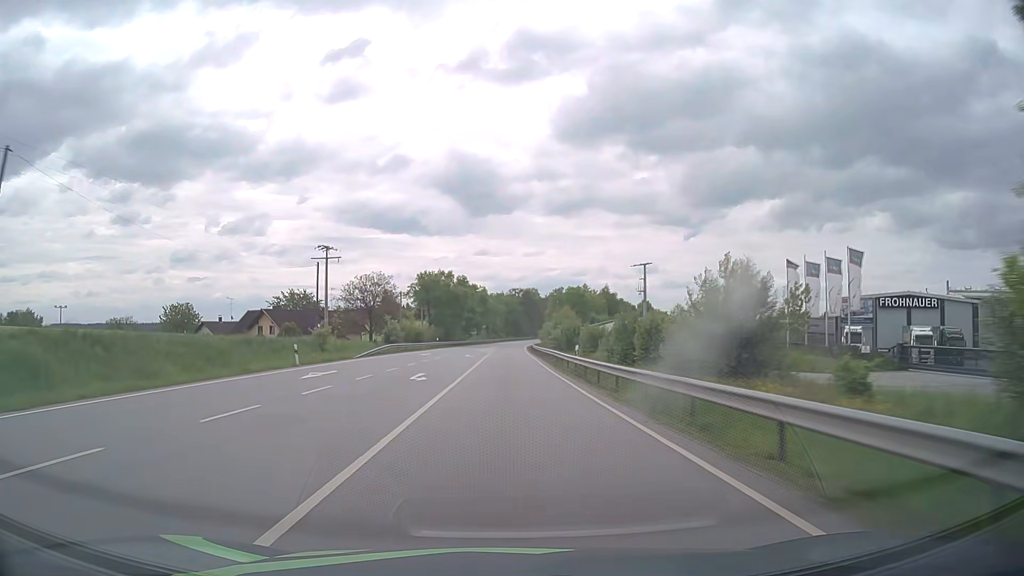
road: primary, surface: asphalt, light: Day
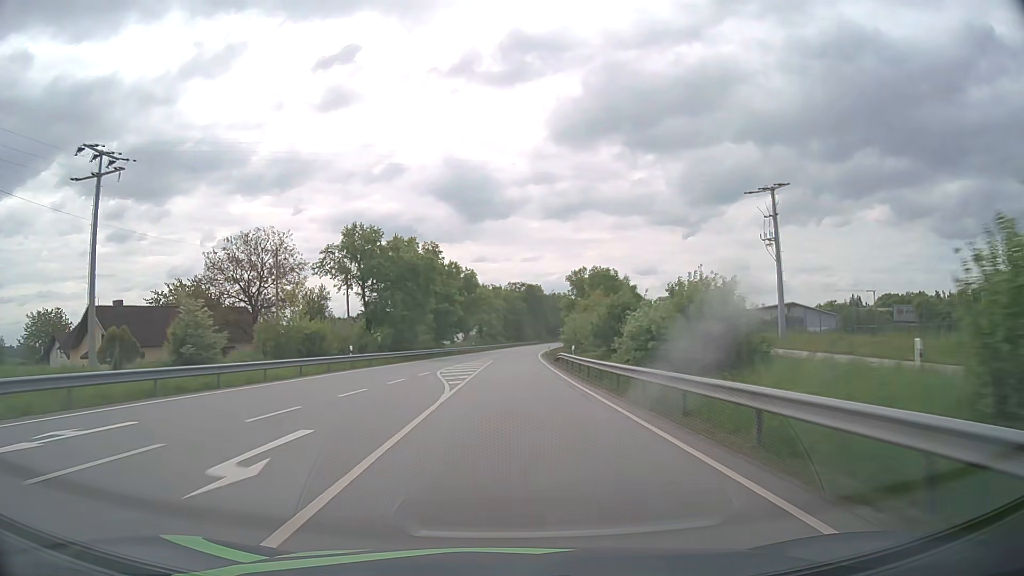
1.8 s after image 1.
(0.0, +47.2) m; 0°
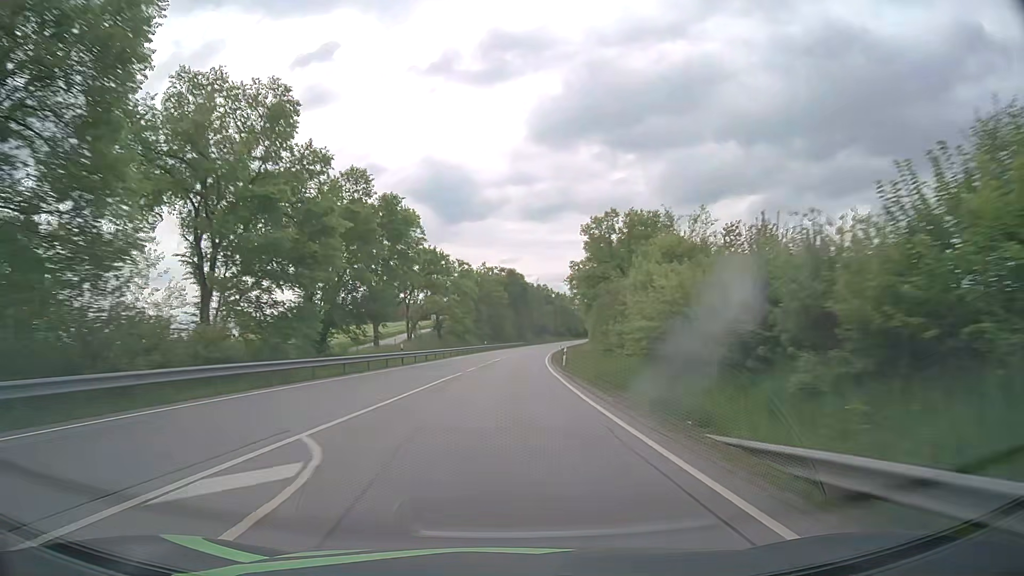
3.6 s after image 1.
(+0.5, +47.5) m; +2°
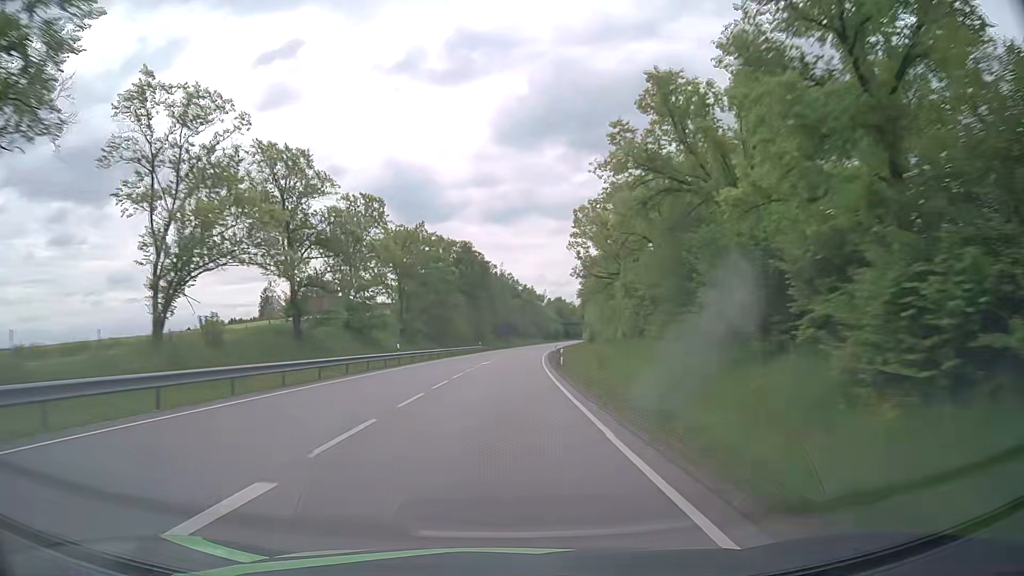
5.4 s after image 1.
(+1.4, +47.9) m; +3°
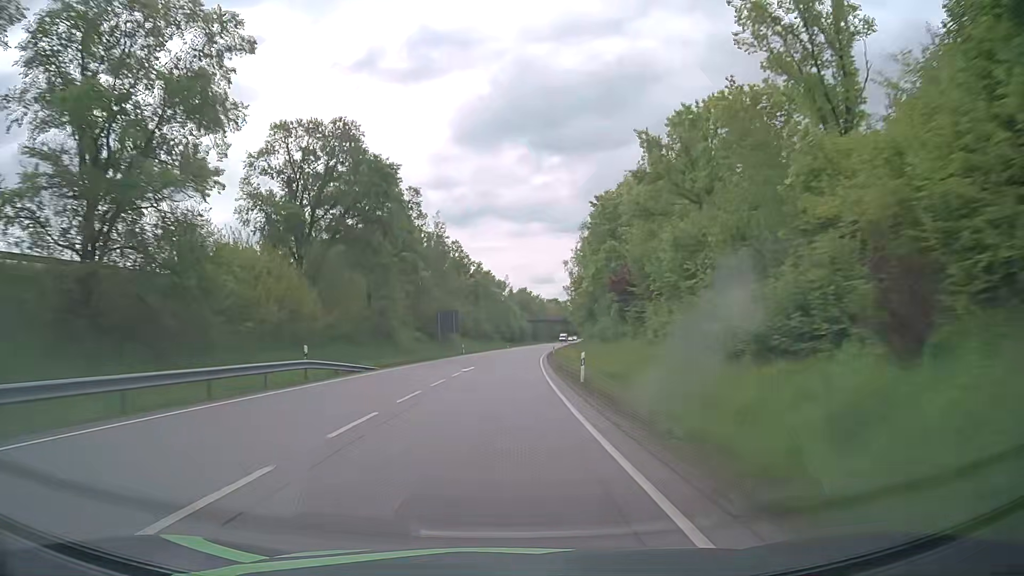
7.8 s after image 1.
(+2.3, +64.8) m; +4°
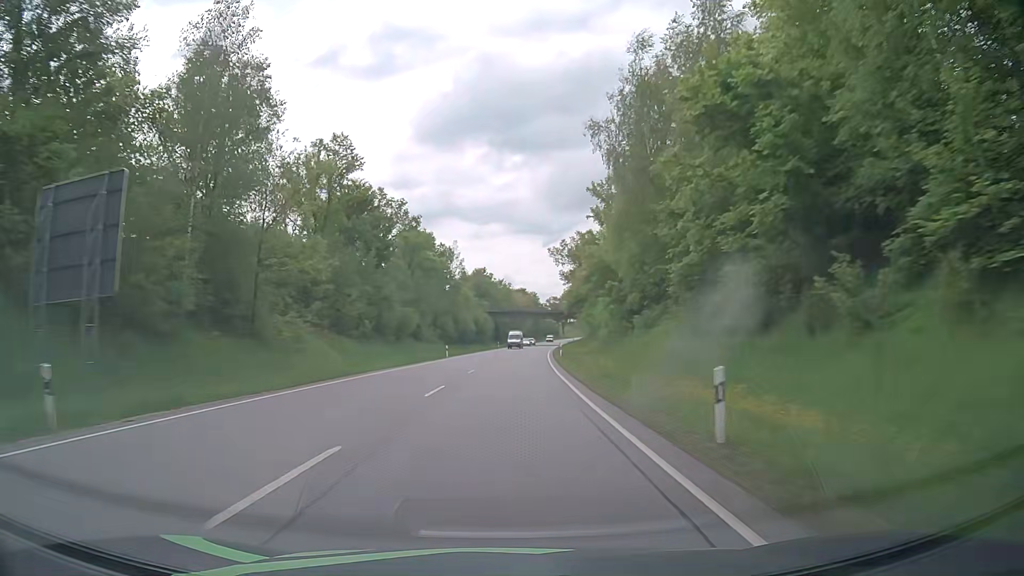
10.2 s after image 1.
(+2.0, +65.1) m; +3°
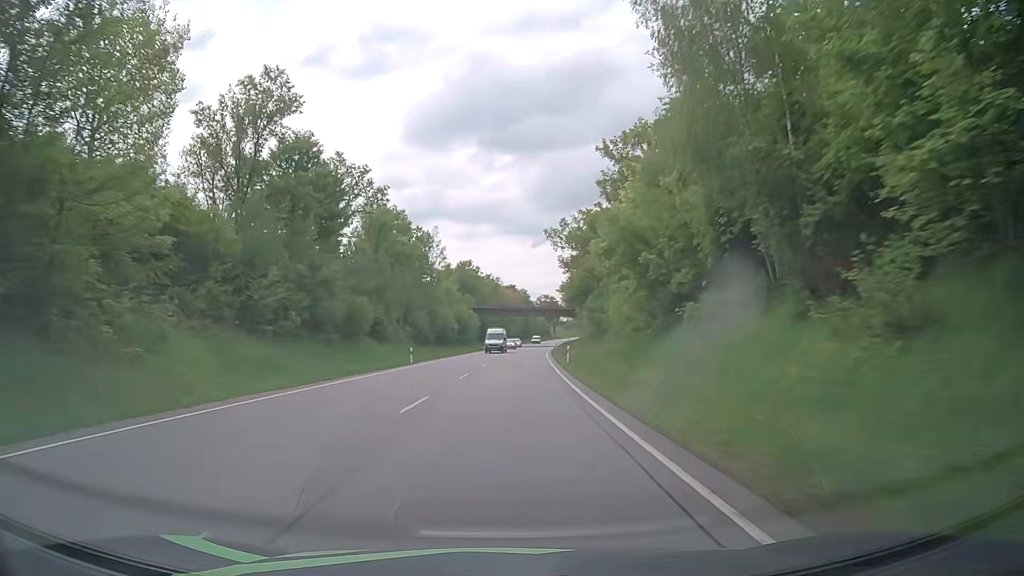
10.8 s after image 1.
(+0.2, +16.0) m; +1°
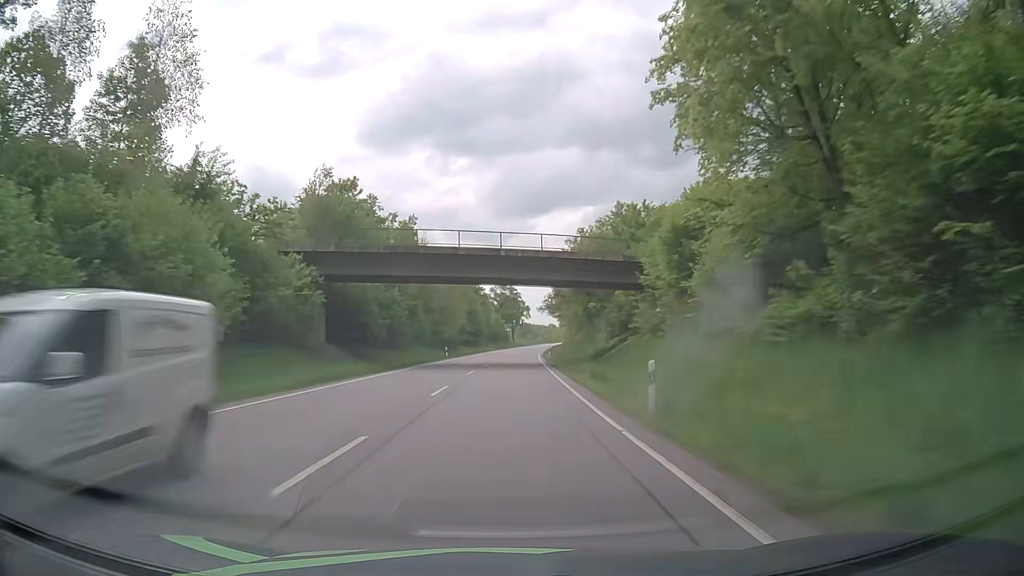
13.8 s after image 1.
(+3.0, +78.4) m; +4°
(0, +10) (0, +20) (0, +30) (0, +40) (+1, +50) (+1, +60) (+1, +70) (+2, +80) (+2, +90) (+3, +100) m
